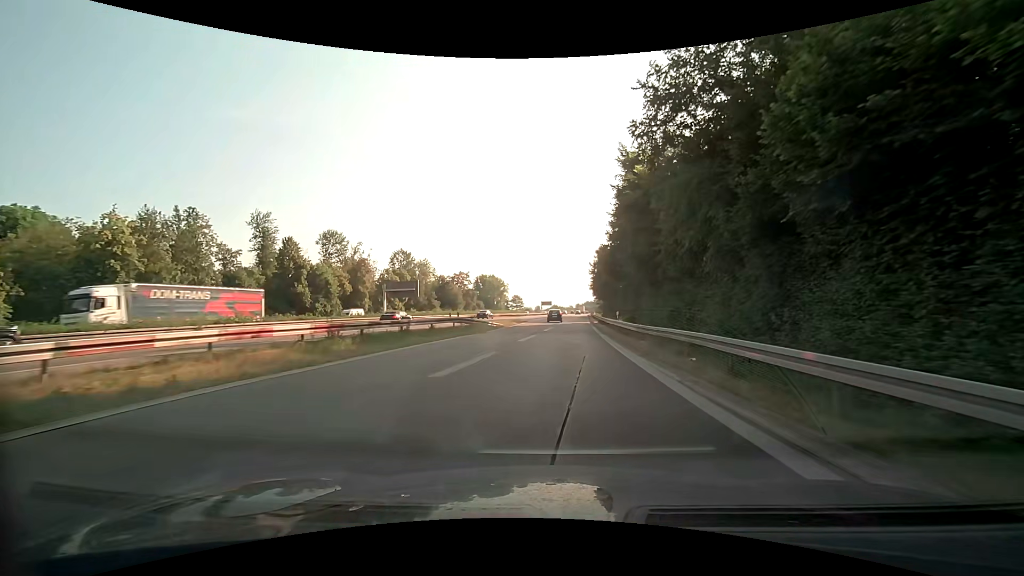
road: motorway_link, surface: asphalt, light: Day
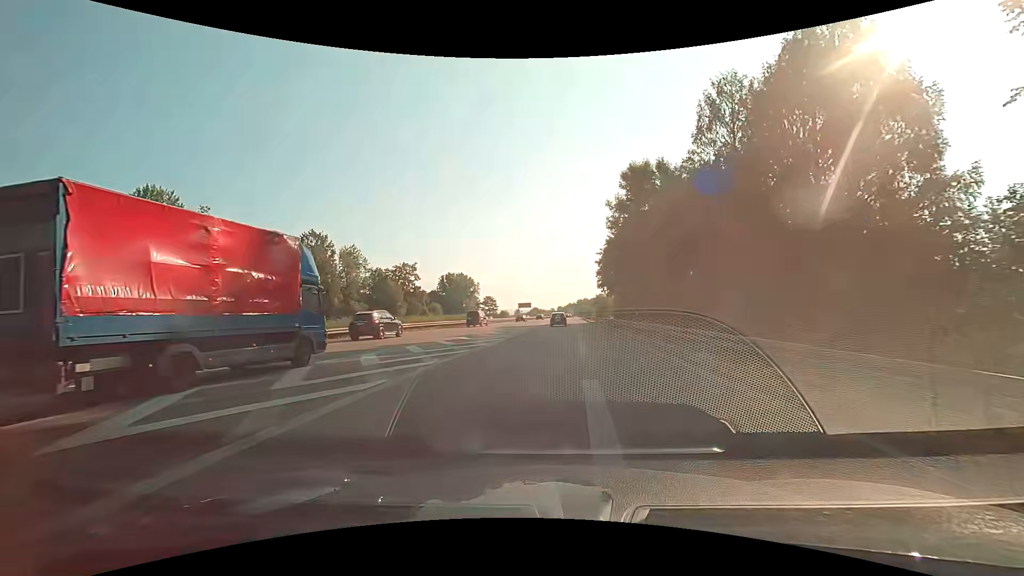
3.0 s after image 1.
(+1.9, +54.9) m; +2°
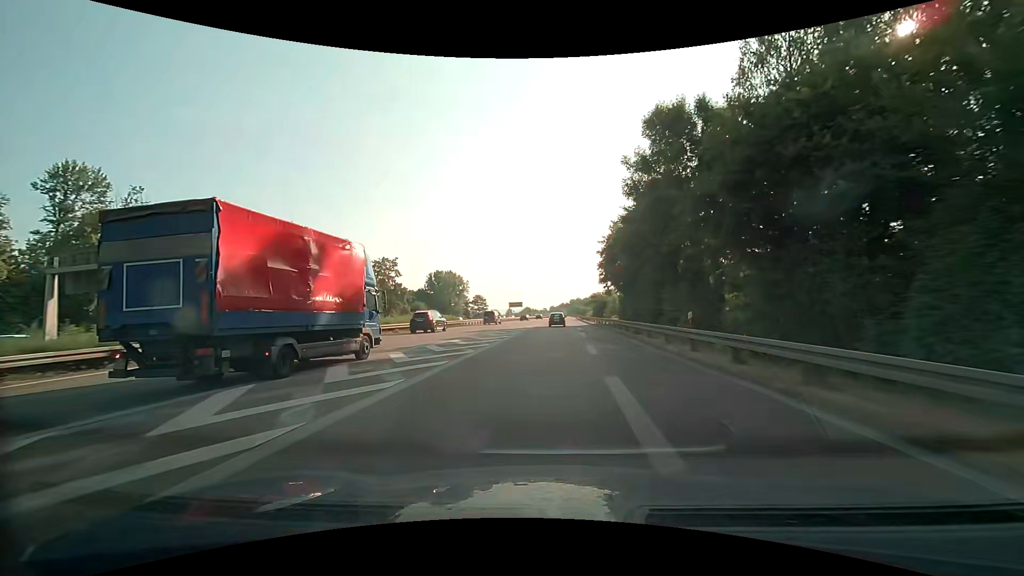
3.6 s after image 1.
(+0.1, +11.9) m; +1°
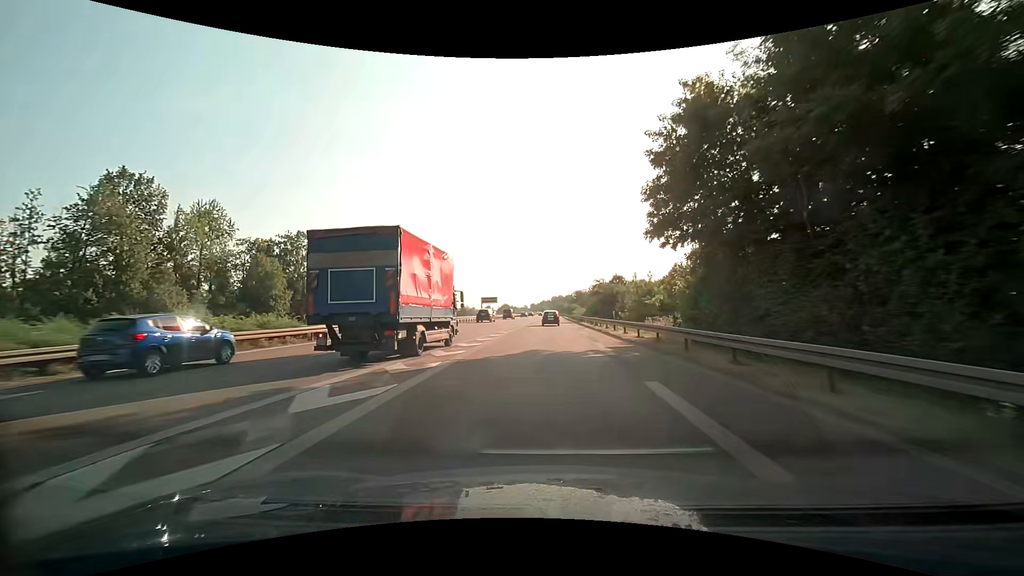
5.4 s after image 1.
(+0.7, +37.1) m; +2°
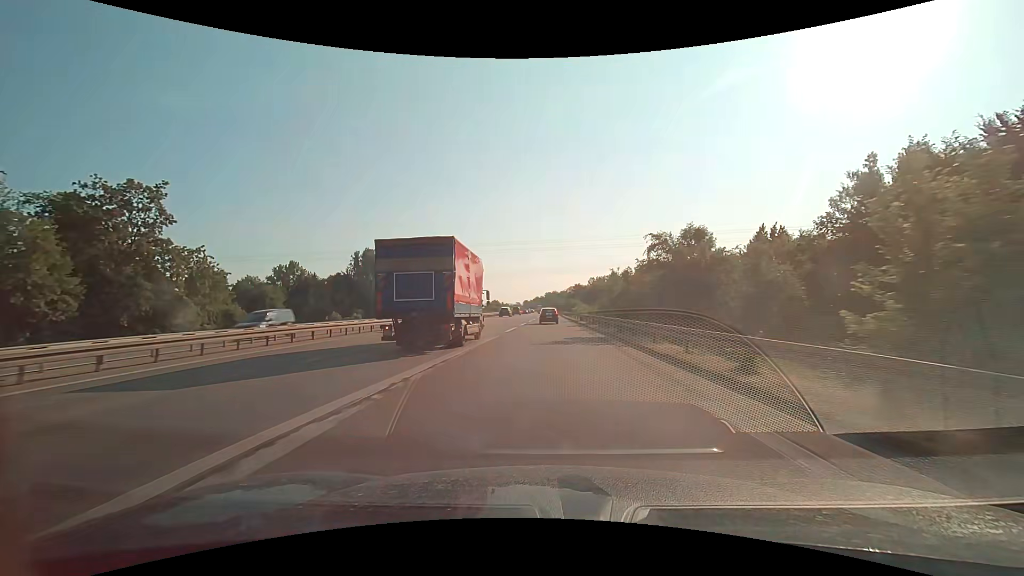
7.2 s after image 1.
(+0.3, +38.4) m; +1°
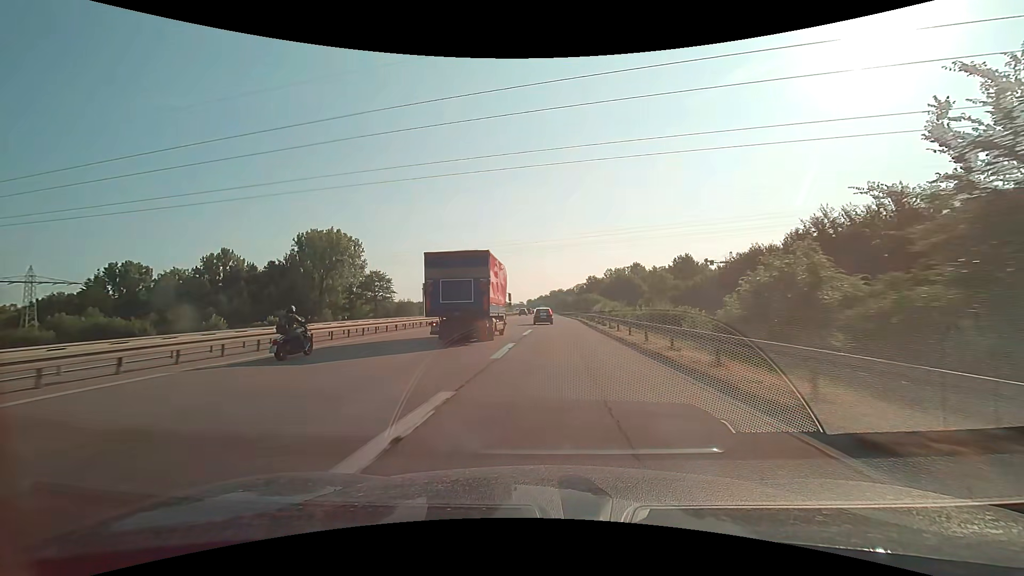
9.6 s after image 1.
(+0.2, +51.1) m; 0°
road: motorway
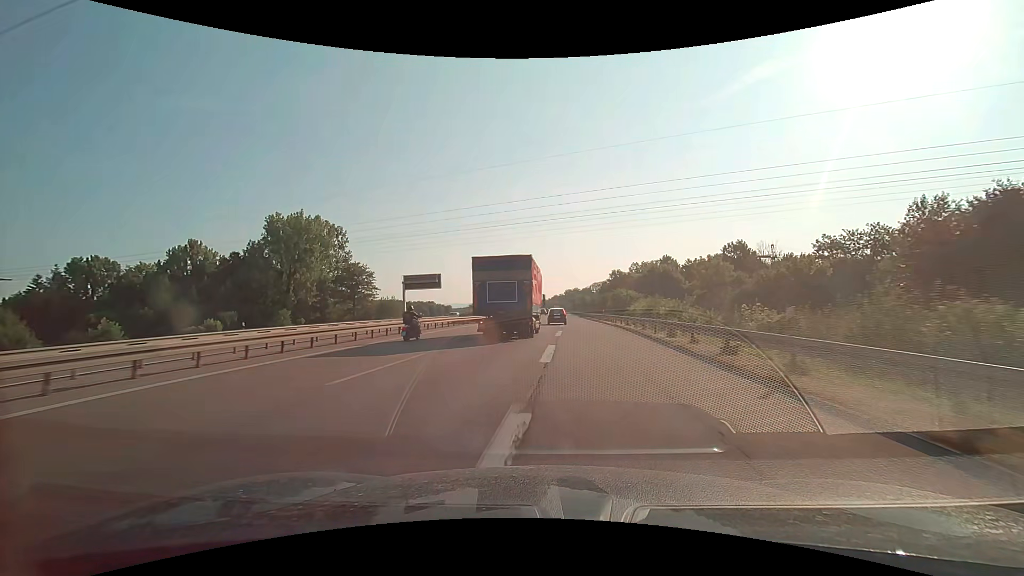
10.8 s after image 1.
(-0.4, +25.4) m; -2°
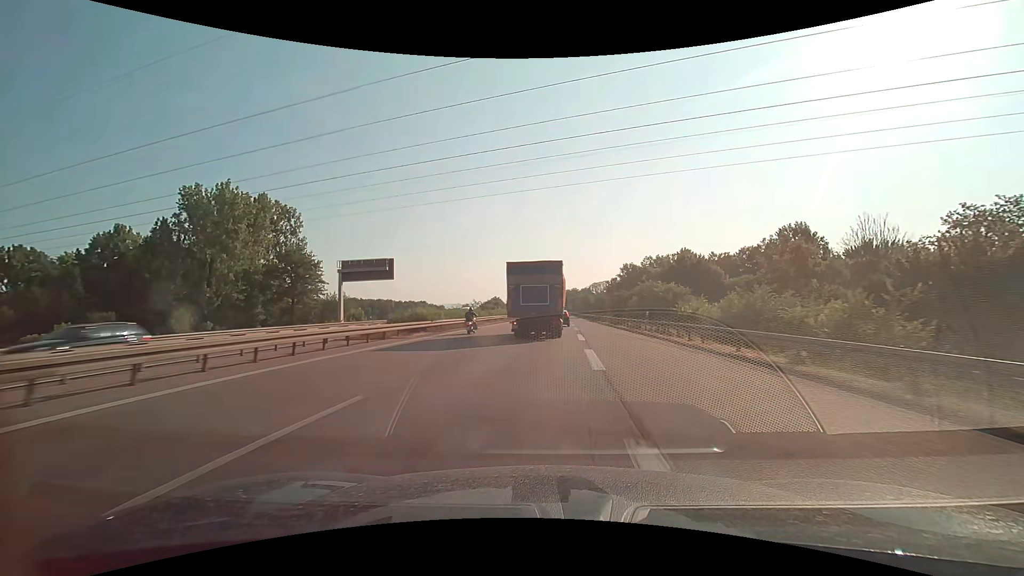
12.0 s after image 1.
(0.0, +25.5) m; 0°
(0, +10) (0, +20) (0, +30) (+1, +40) (+1, +50) (+1, +60) (+2, +70) (+2, +80) (+2, +90) (+3, +100) m
